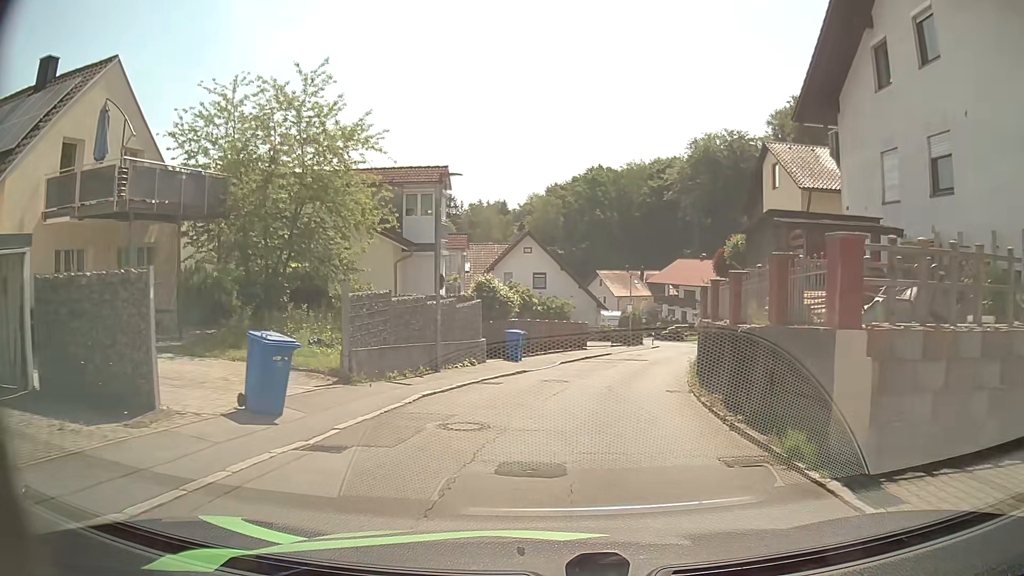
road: residential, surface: asphalt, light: Day
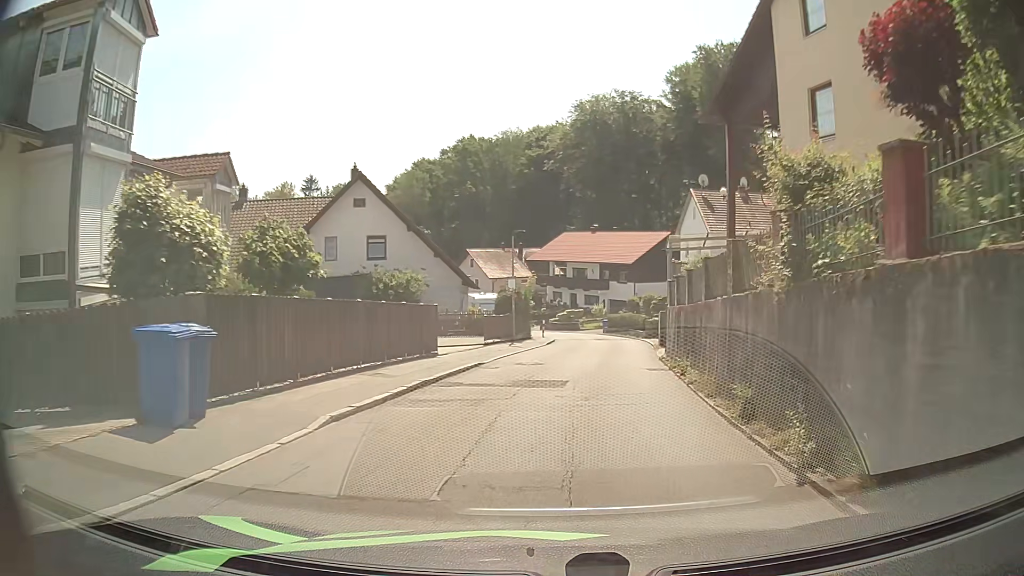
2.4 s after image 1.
(+1.3, +17.4) m; +11°
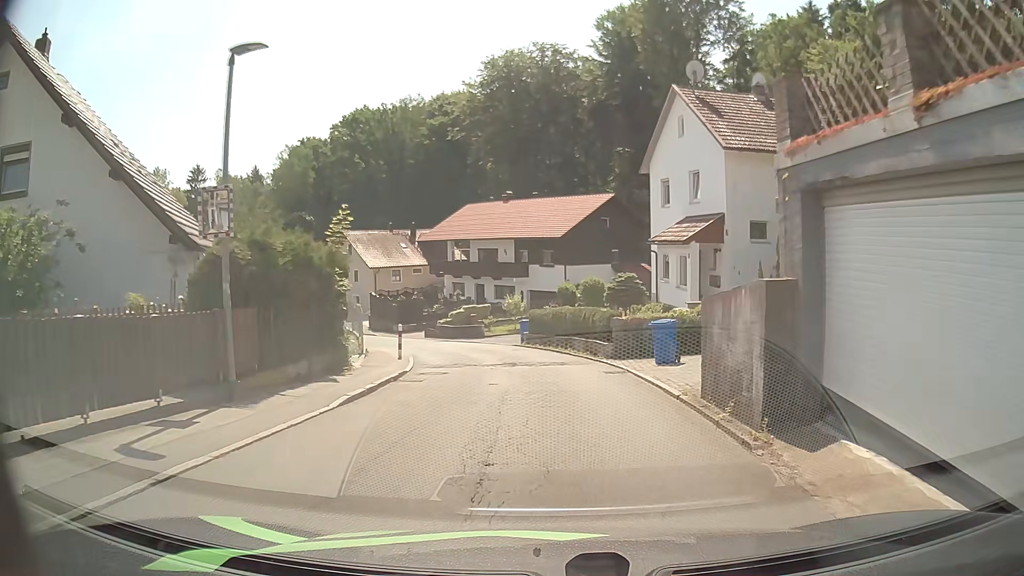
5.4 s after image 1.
(+1.5, +22.1) m; +8°
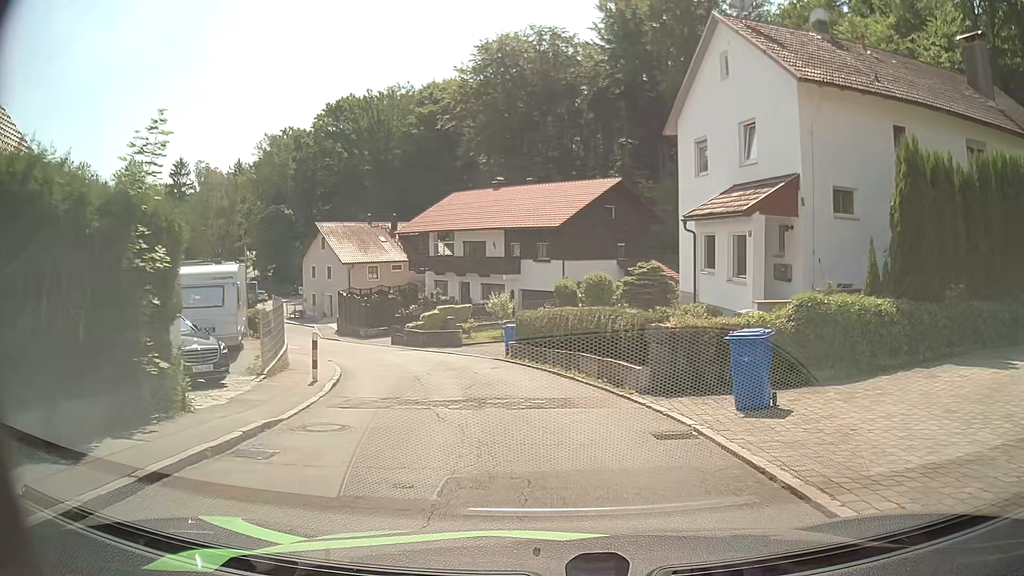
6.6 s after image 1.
(0.0, +7.7) m; 0°
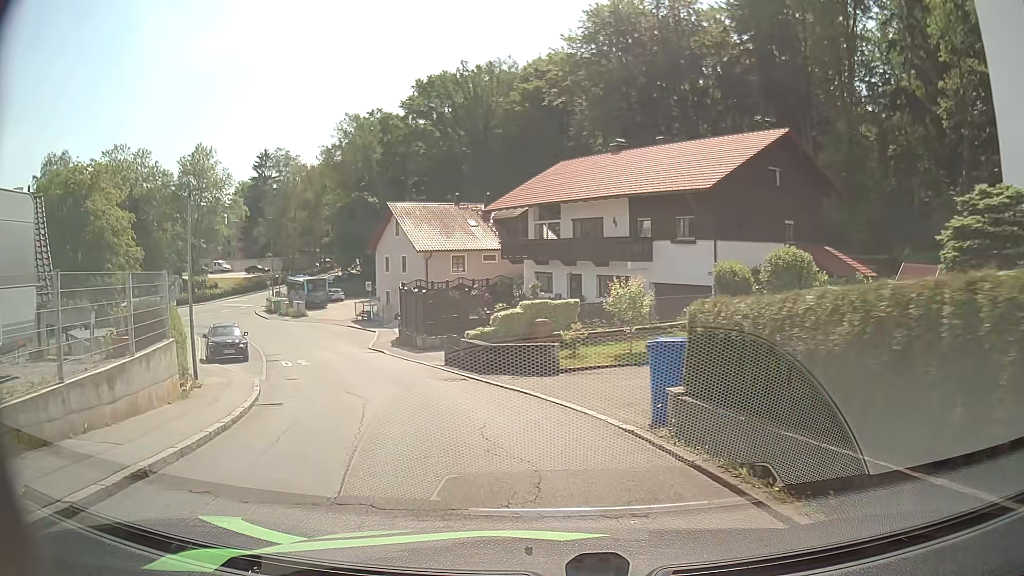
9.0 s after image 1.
(-1.0, +13.6) m; -9°
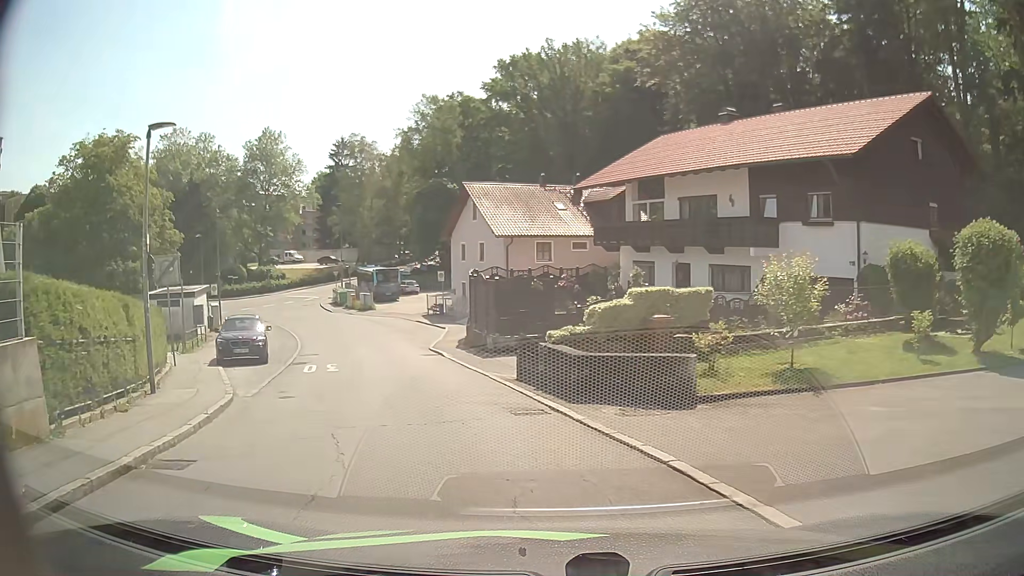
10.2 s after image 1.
(-0.5, +6.2) m; -9°
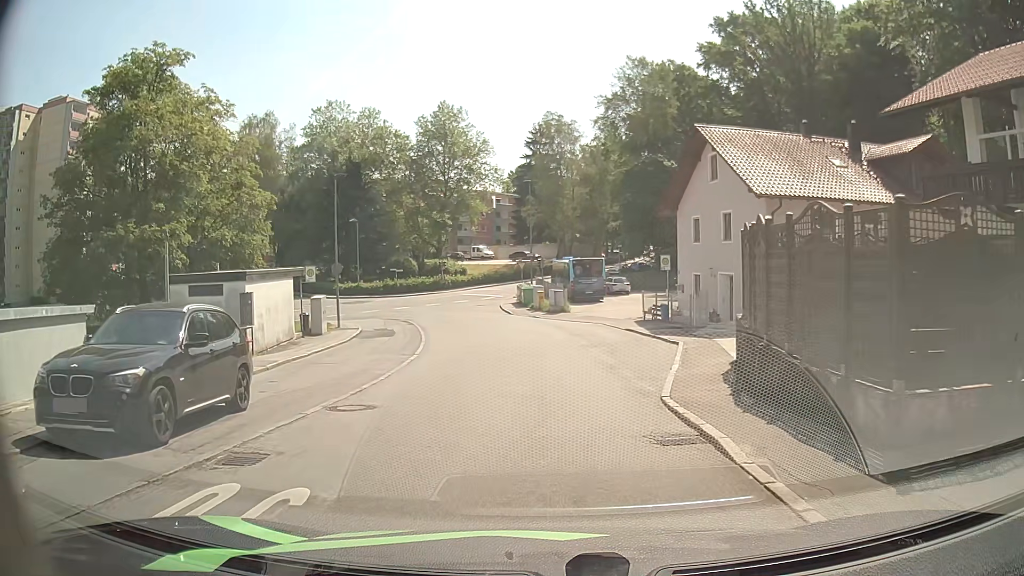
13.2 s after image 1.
(-2.4, +15.4) m; -17°
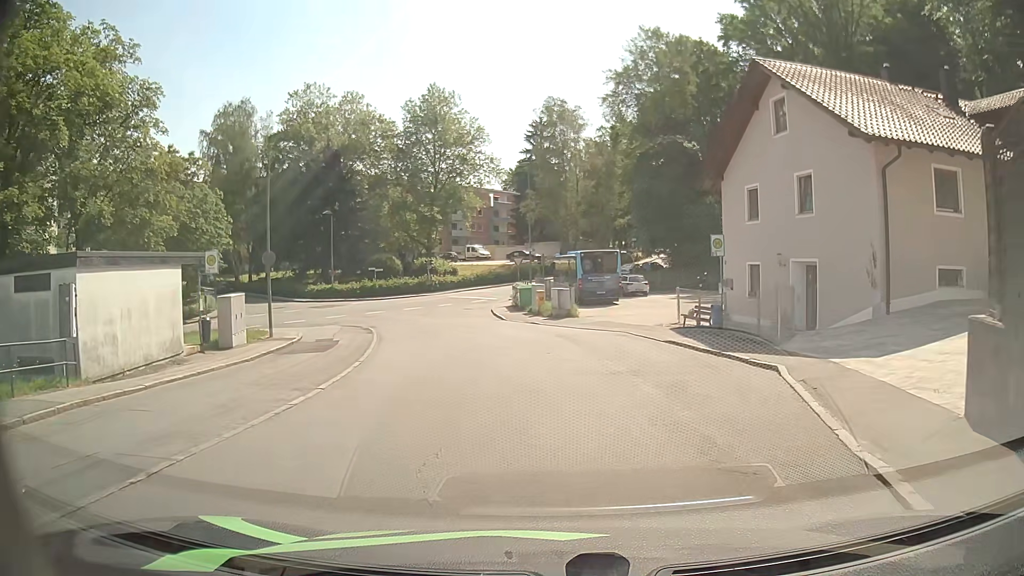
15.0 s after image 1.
(0.0, +9.3) m; 0°
